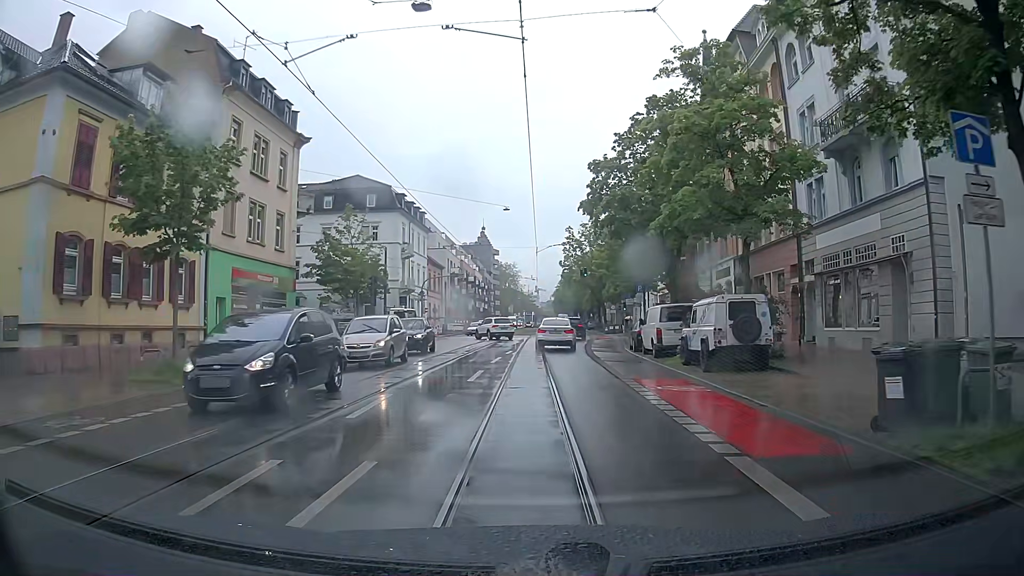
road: primary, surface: asphalt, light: Day
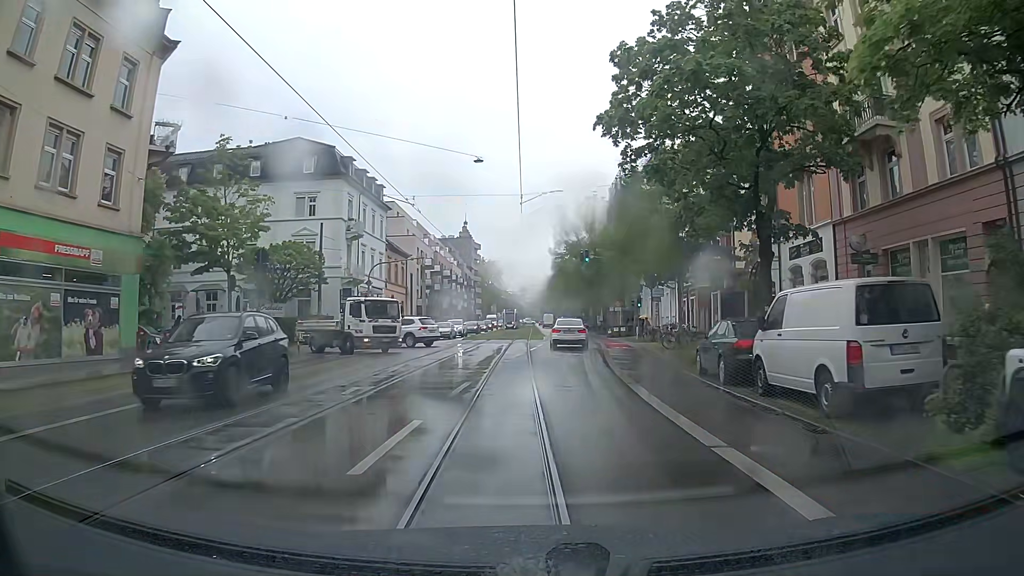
(+0.3, +16.1) m; +2°
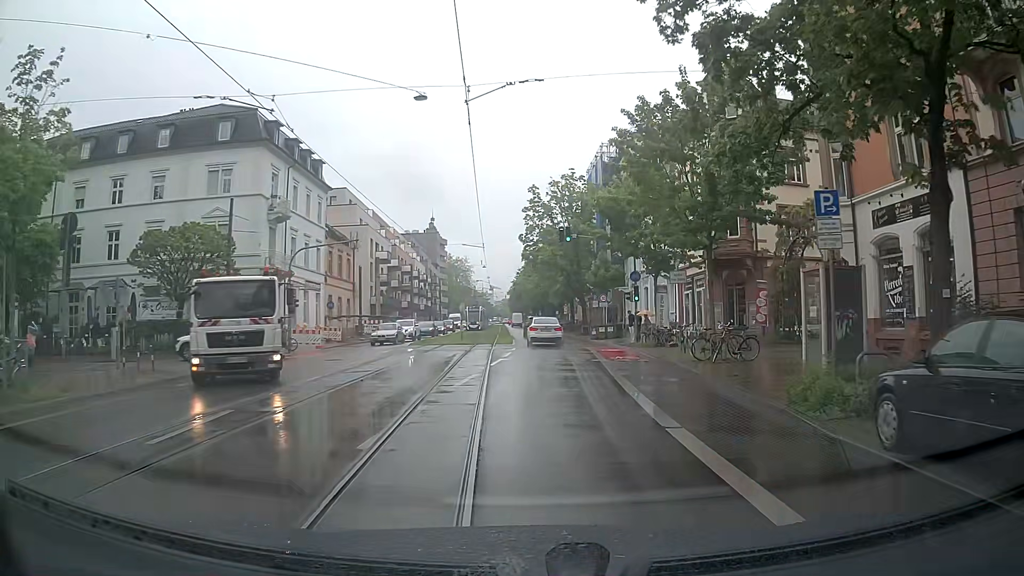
(+0.2, +10.8) m; +2°
(0, +10) (+1, +20) (+1, +30) (+1, +40) (+1, +50) (+1, +60) (0, +70) (0, +80) (0, +90) (0, +100) m
